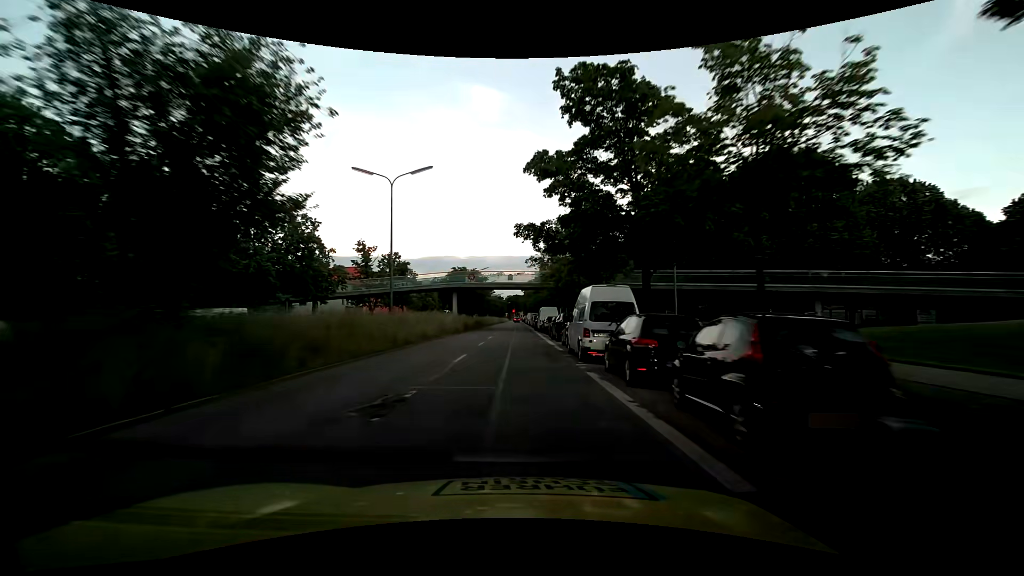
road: secondary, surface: asphalt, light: Day
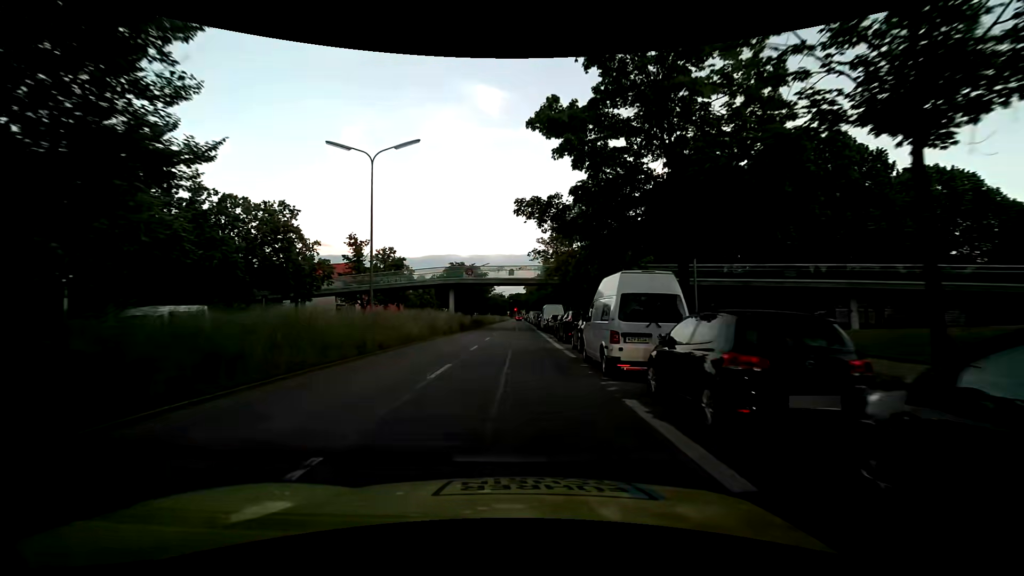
(0.0, +4.3) m; 0°
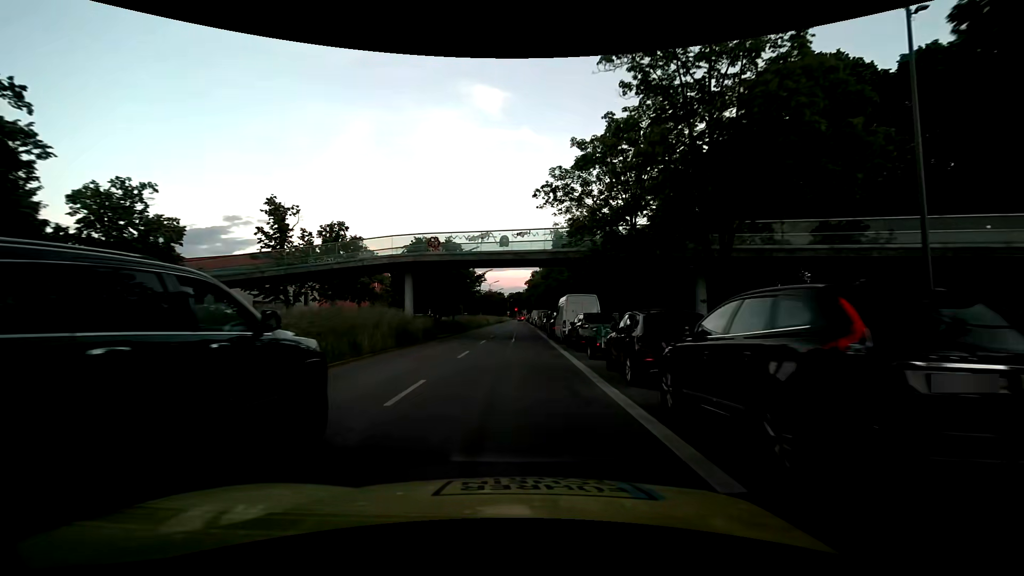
(0.0, +21.3) m; 0°
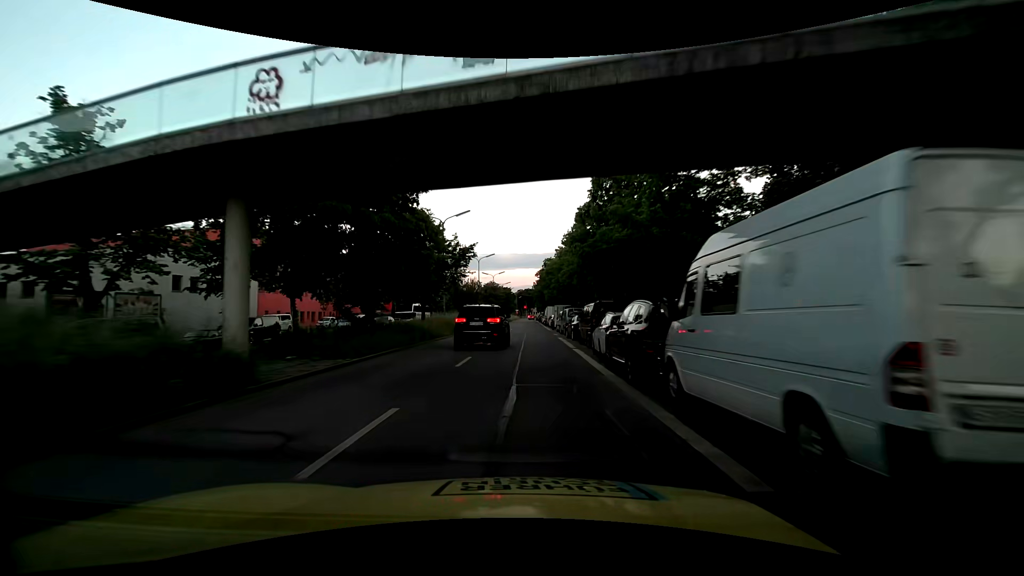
(-0.4, +21.6) m; -1°
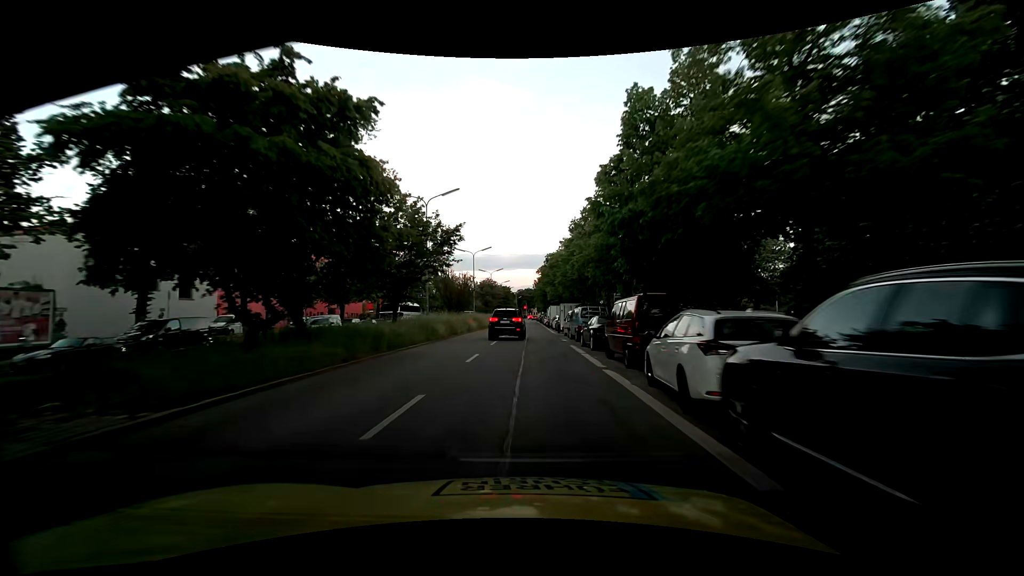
(-0.1, +7.7) m; 0°
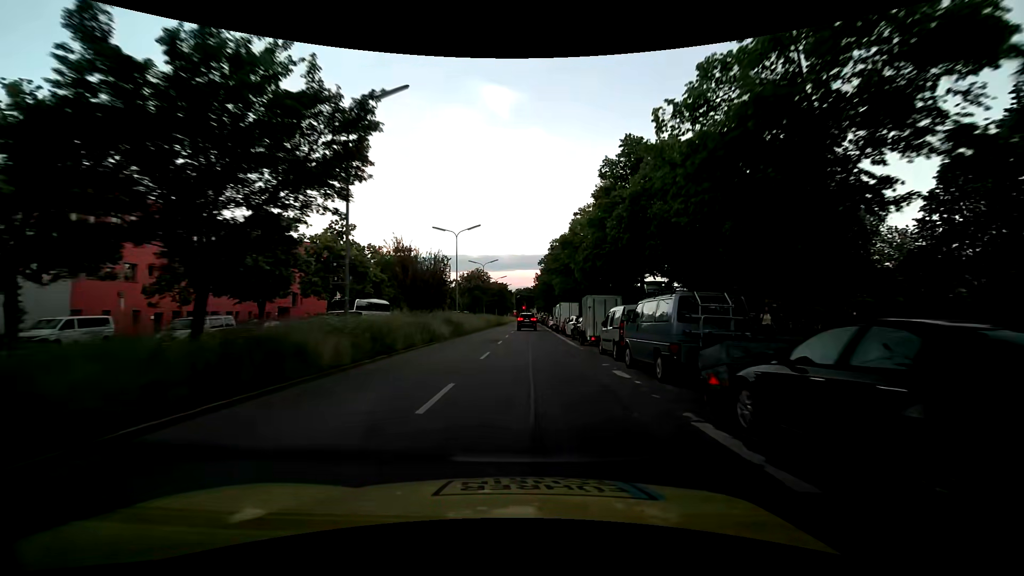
(-0.3, +16.5) m; -1°
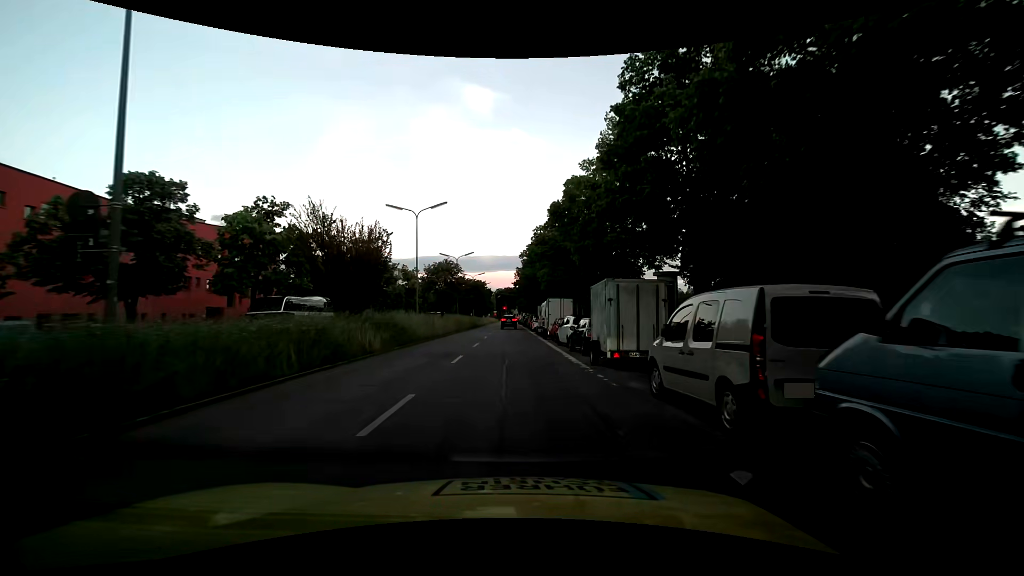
(+0.2, +10.2) m; +2°
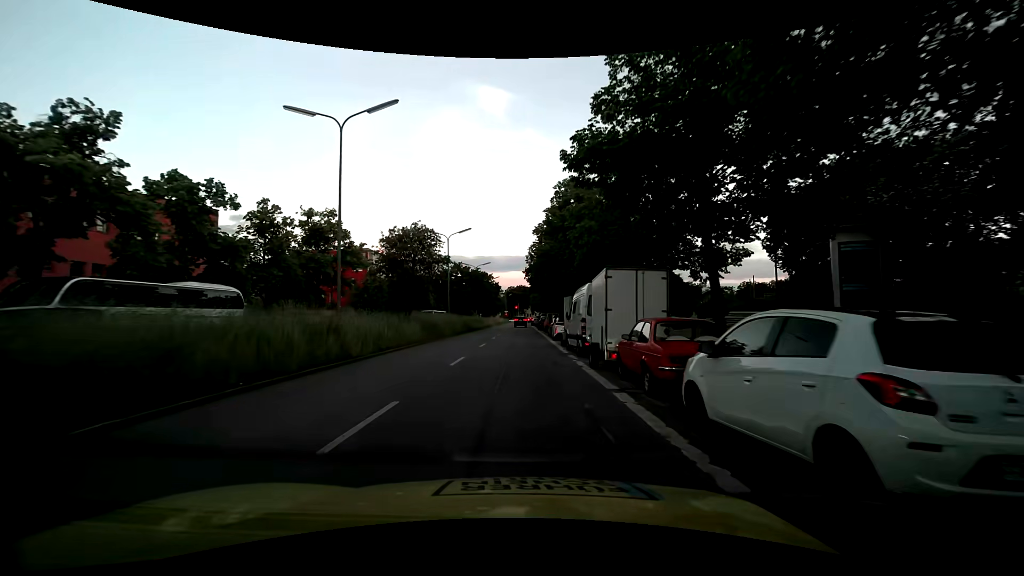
(-0.1, +18.9) m; -2°
(0, +10) (0, +20) (0, +30) (0, +40) (0, +50) (0, +60) (0, +70) (0, +80) (0, +90) (0, +100) m
